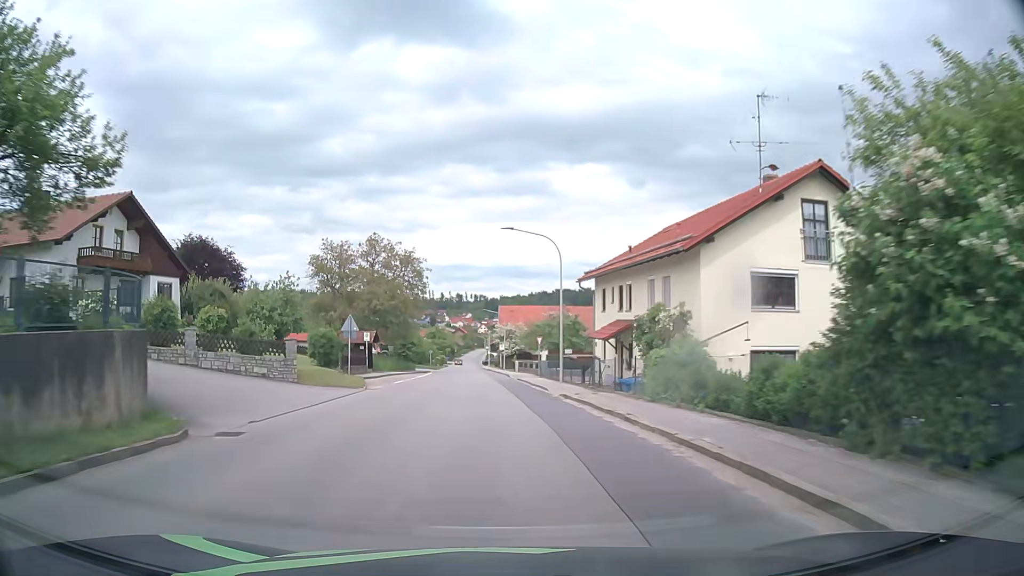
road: tertiary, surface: asphalt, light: Day
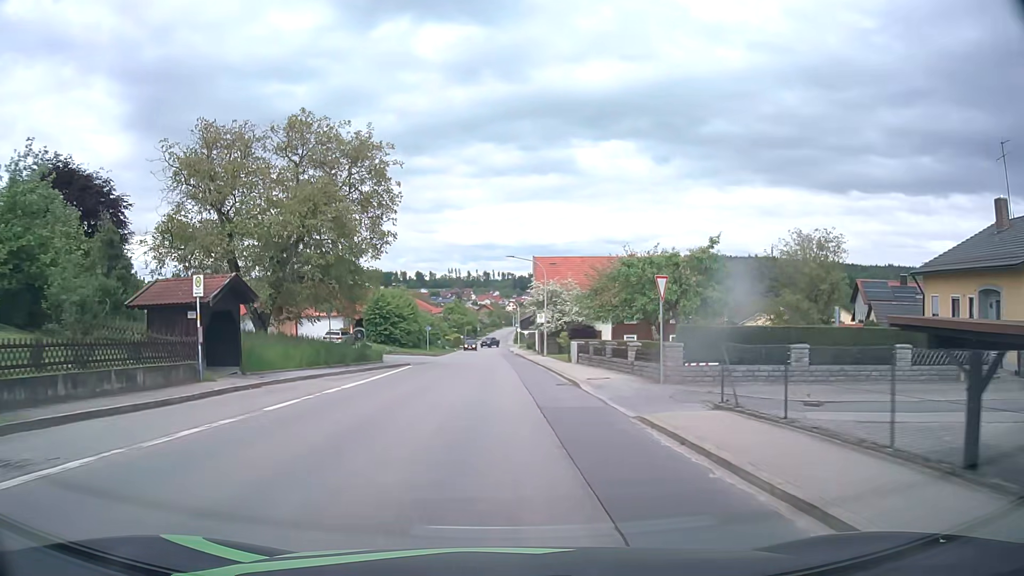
(-1.0, +33.1) m; -2°
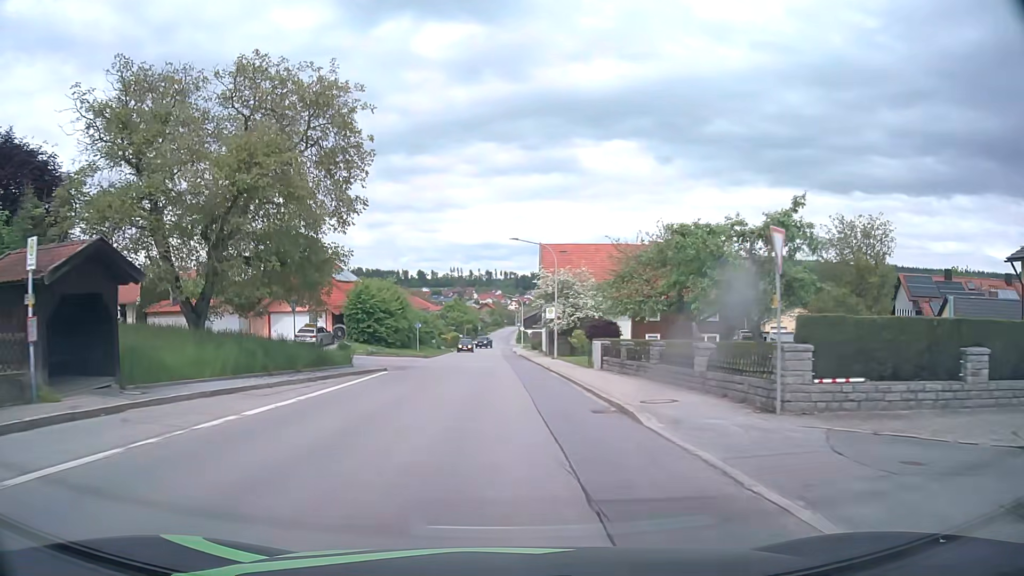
(0.0, +8.1) m; 0°
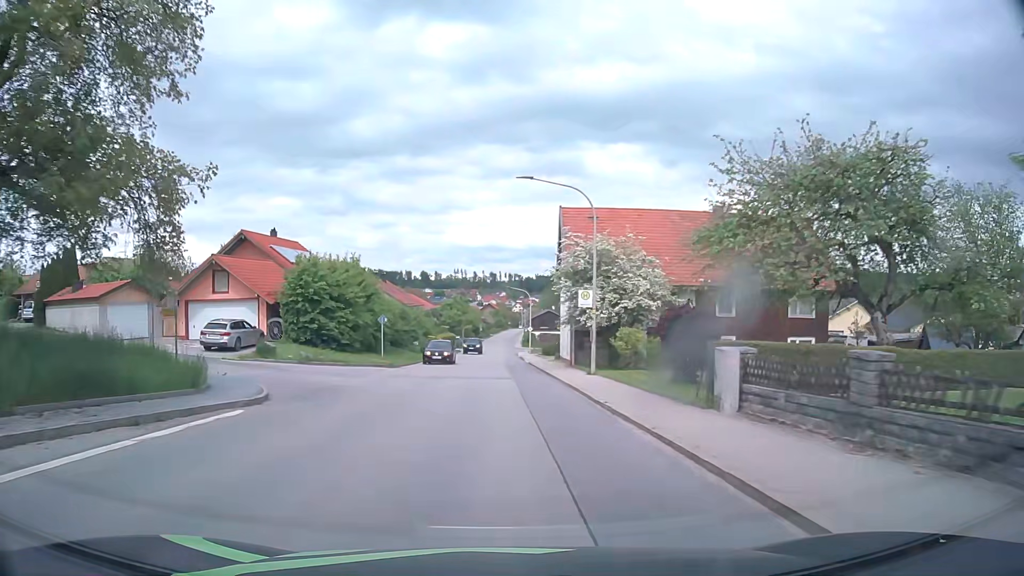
(0.0, +16.0) m; 0°
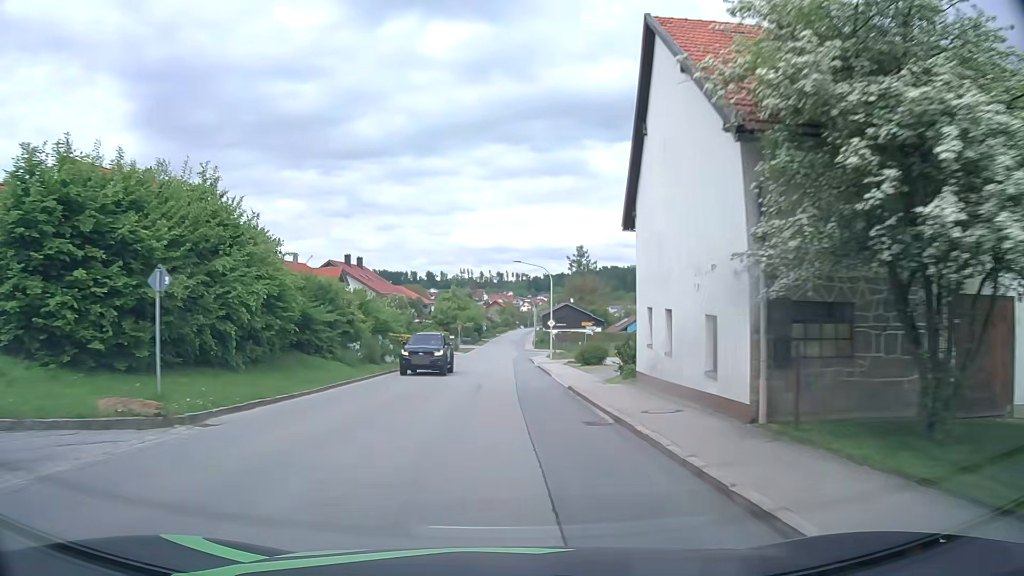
(-0.1, +23.8) m; -1°
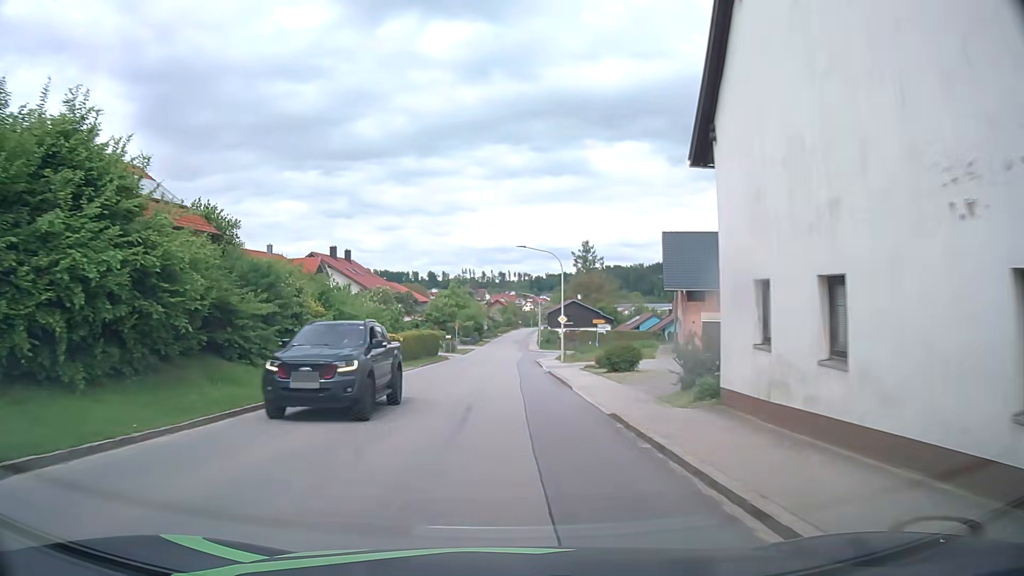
(0.0, +7.9) m; 0°
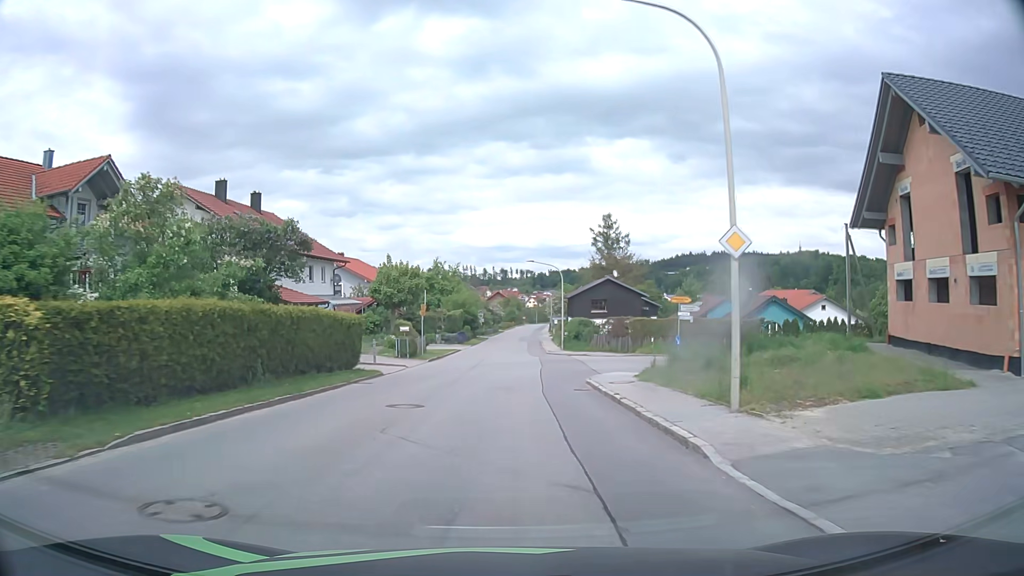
(-0.1, +31.7) m; 0°
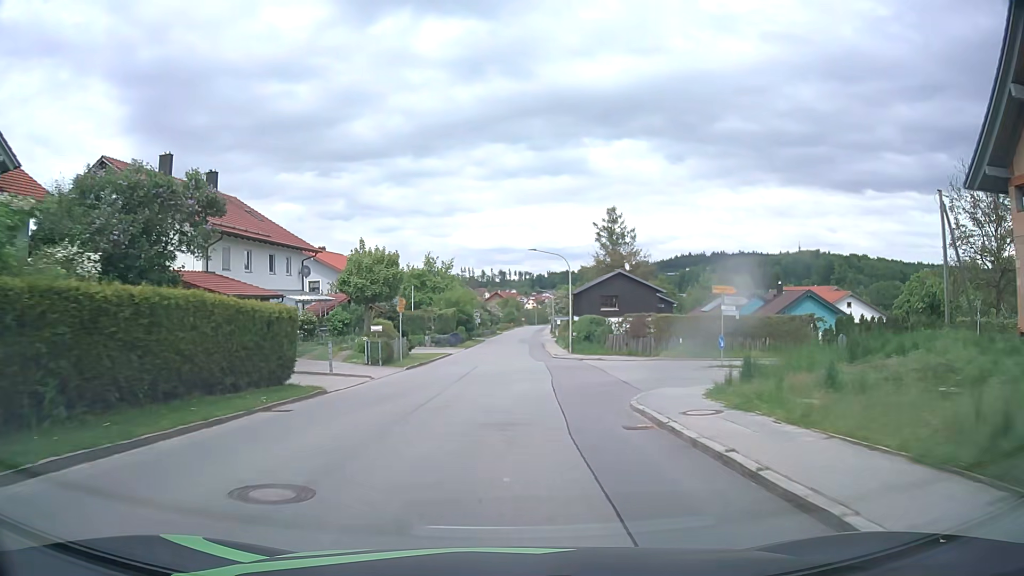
(0.0, +7.9) m; 0°
(0, +10) (0, +20) (0, +30) (0, +40) (0, +50) (+1, +60) (+1, +70) (+1, +80) (+2, +90) (+2, +100) m
